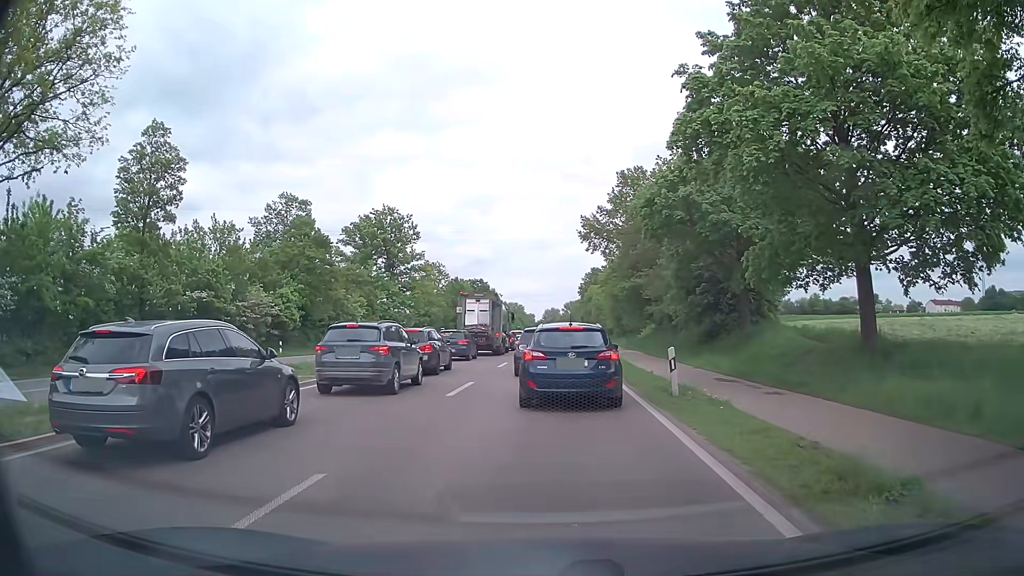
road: primary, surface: asphalt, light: Day
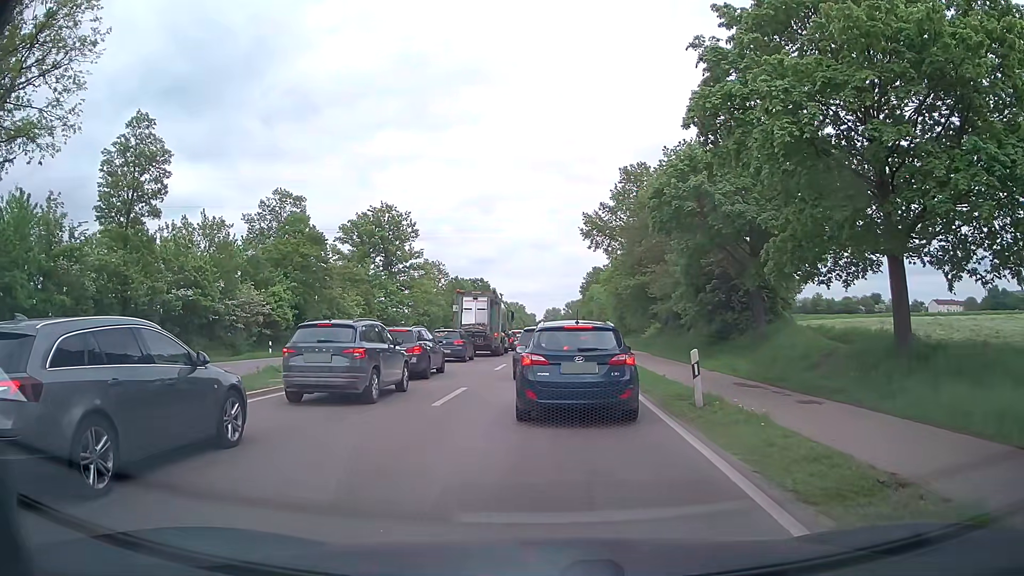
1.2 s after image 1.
(0.0, +1.9) m; +2°
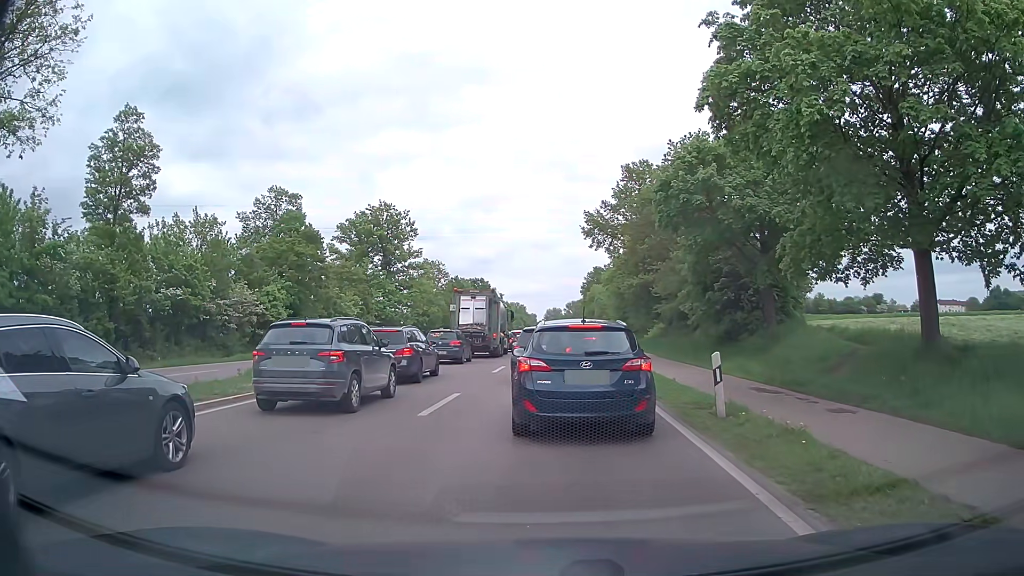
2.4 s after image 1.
(0.0, +1.4) m; 0°
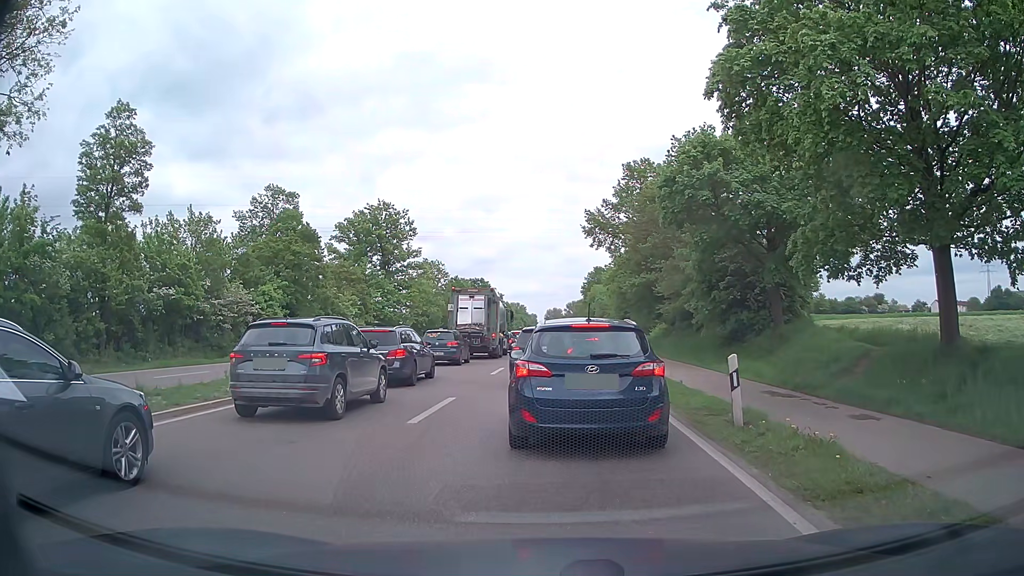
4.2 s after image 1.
(0.0, +0.9) m; 0°
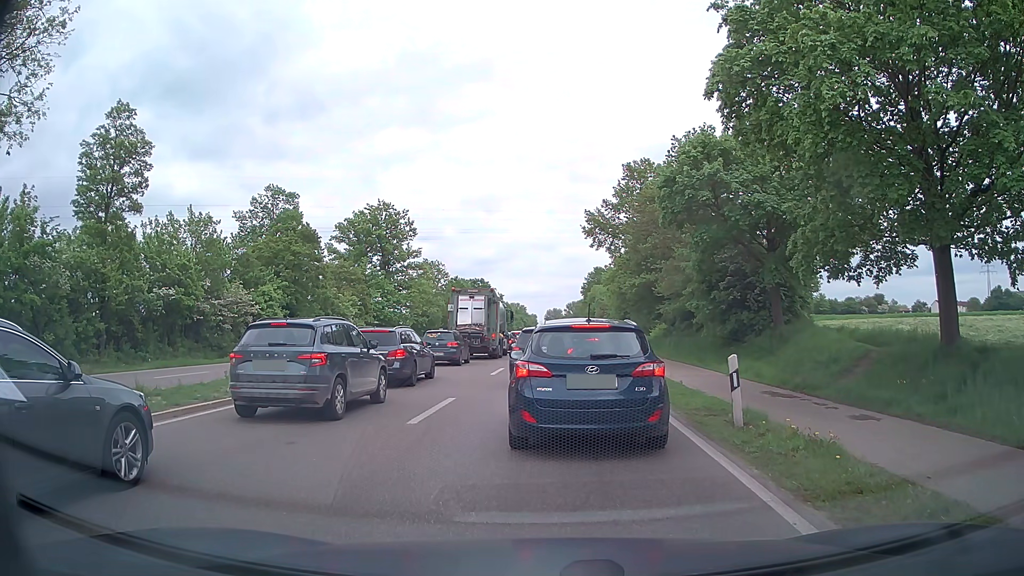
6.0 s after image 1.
(0.0, +0.1) m; 0°
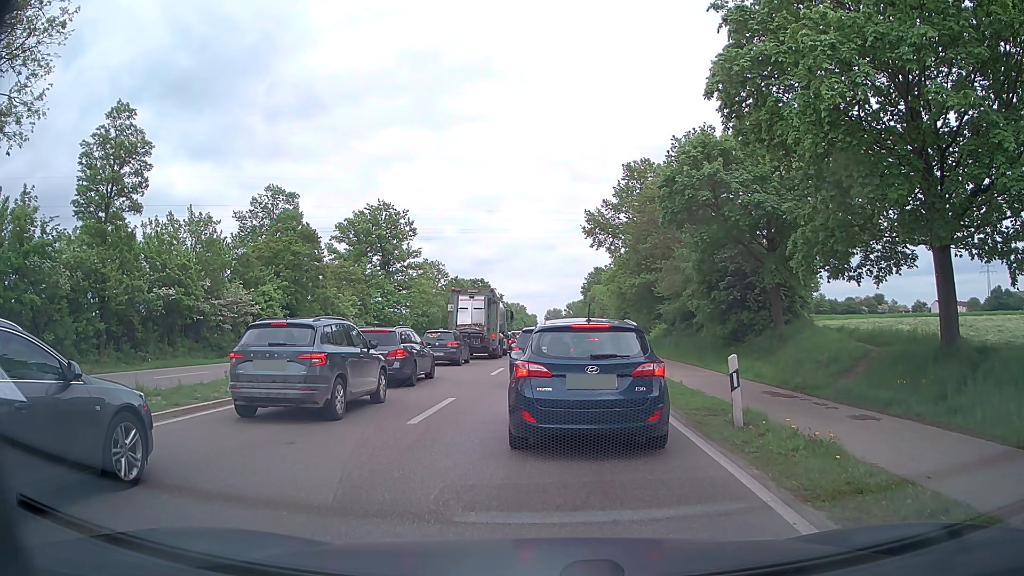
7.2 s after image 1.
(0.0, 0.0) m; 0°
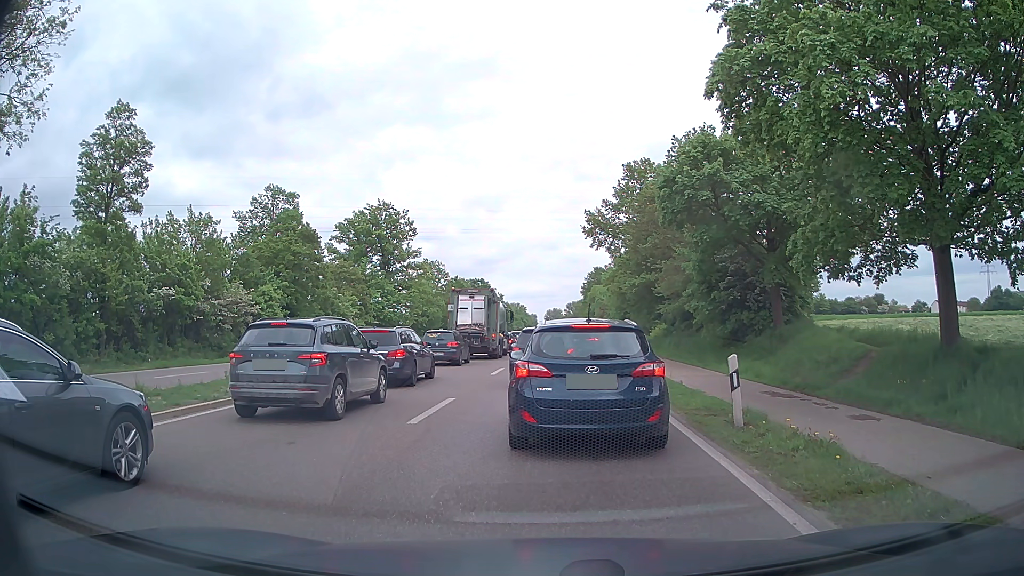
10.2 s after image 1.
(0.0, 0.0) m; 0°
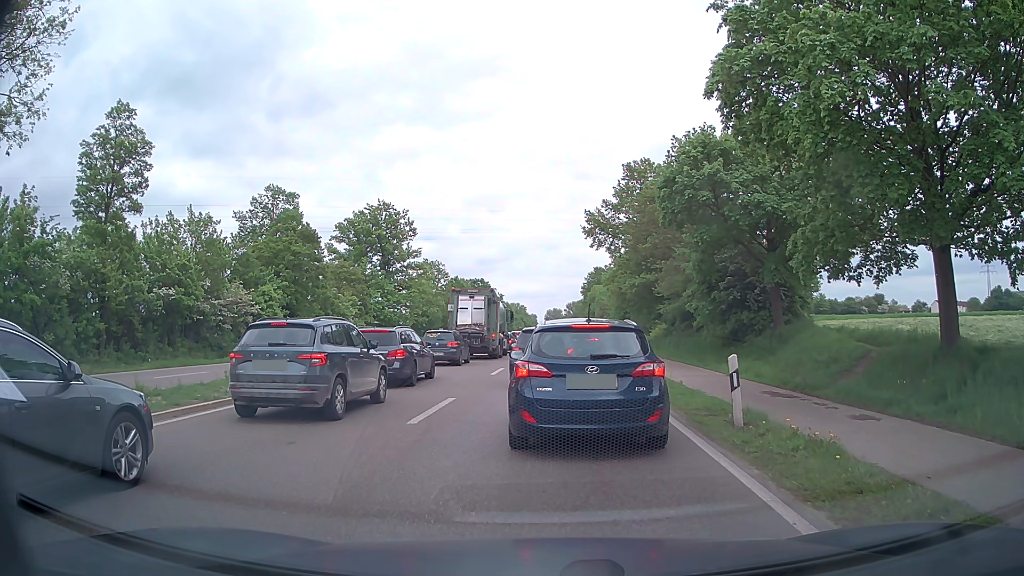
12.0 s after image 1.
(0.0, 0.0) m; 0°
